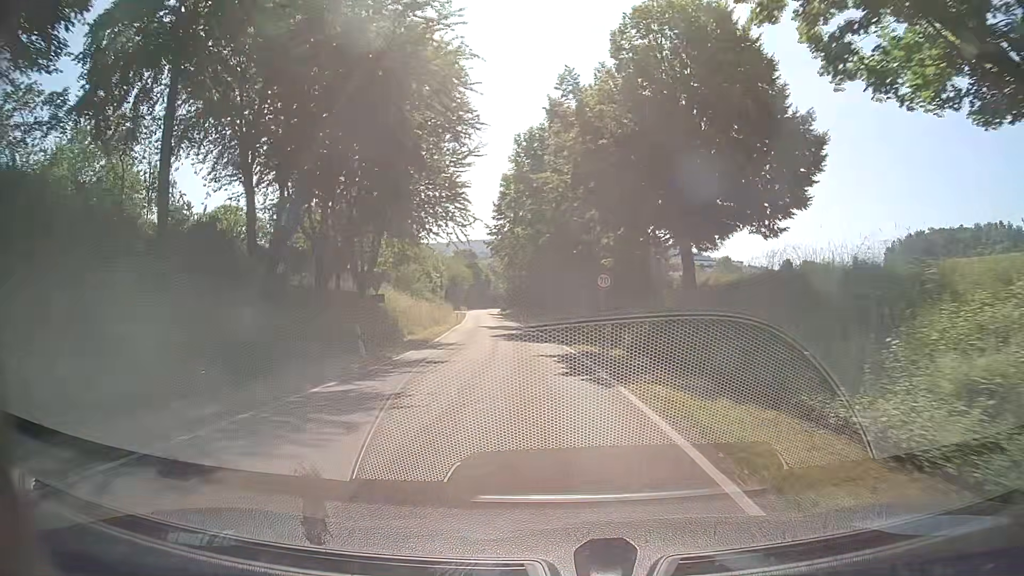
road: tertiary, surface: asphalt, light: Day
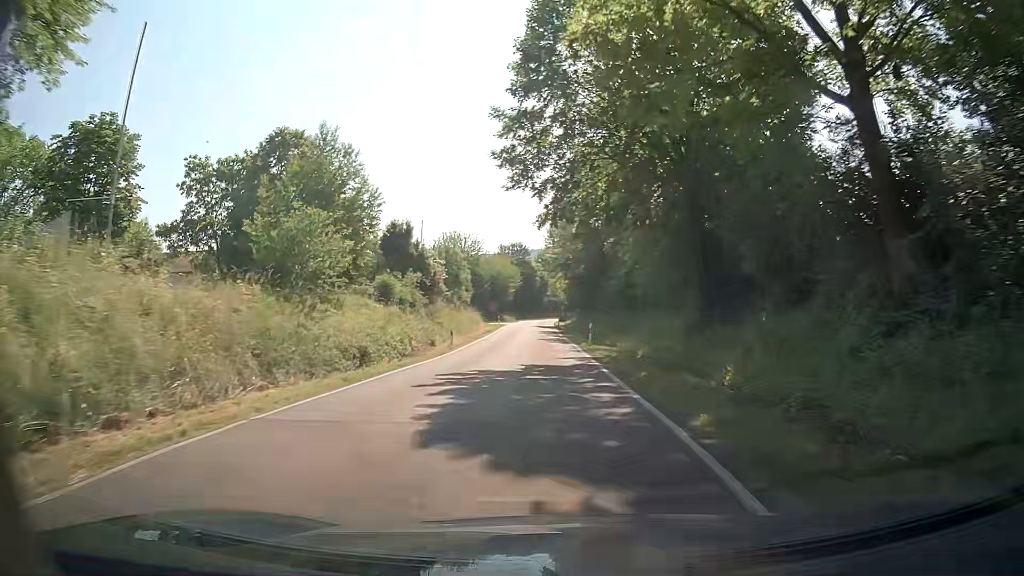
(-1.7, +36.9) m; -5°
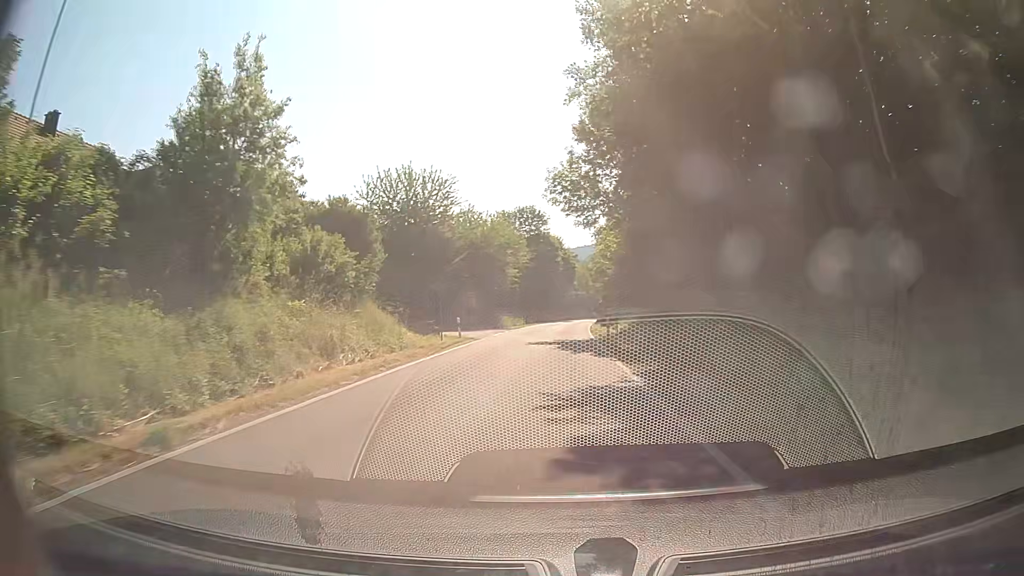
(-1.1, +46.9) m; -2°
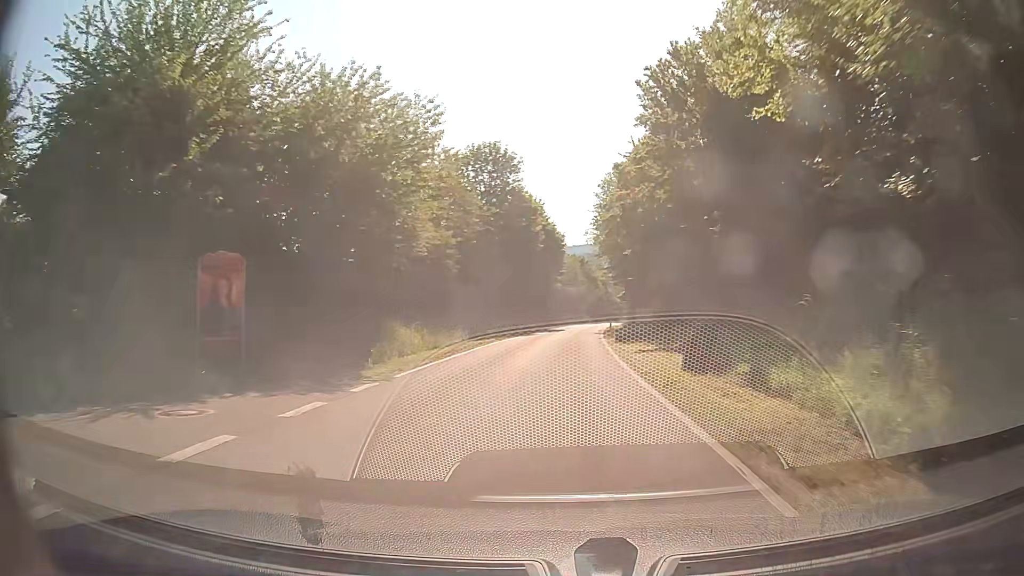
(+0.2, +36.2) m; +1°
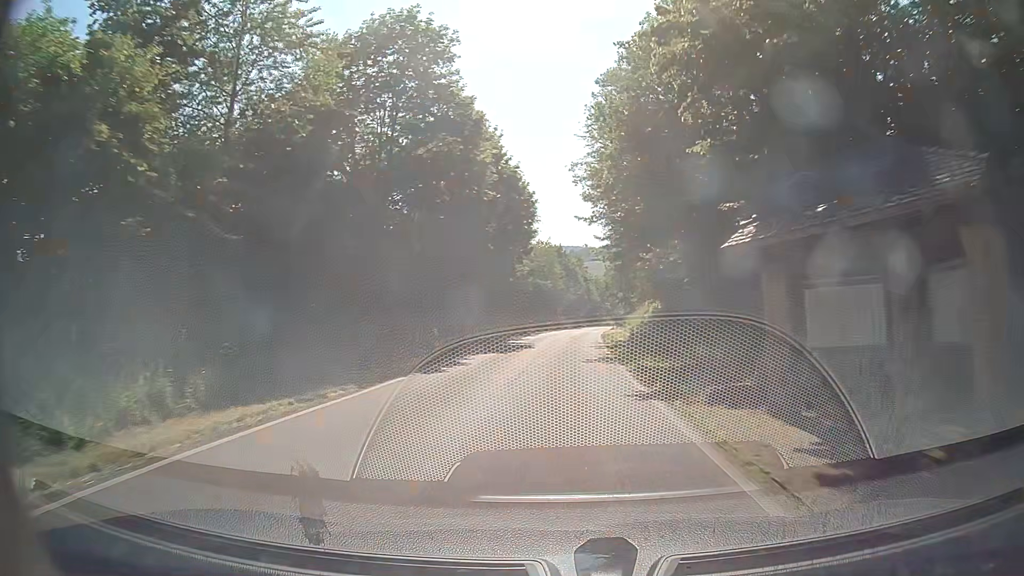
(+0.6, +26.4) m; +2°
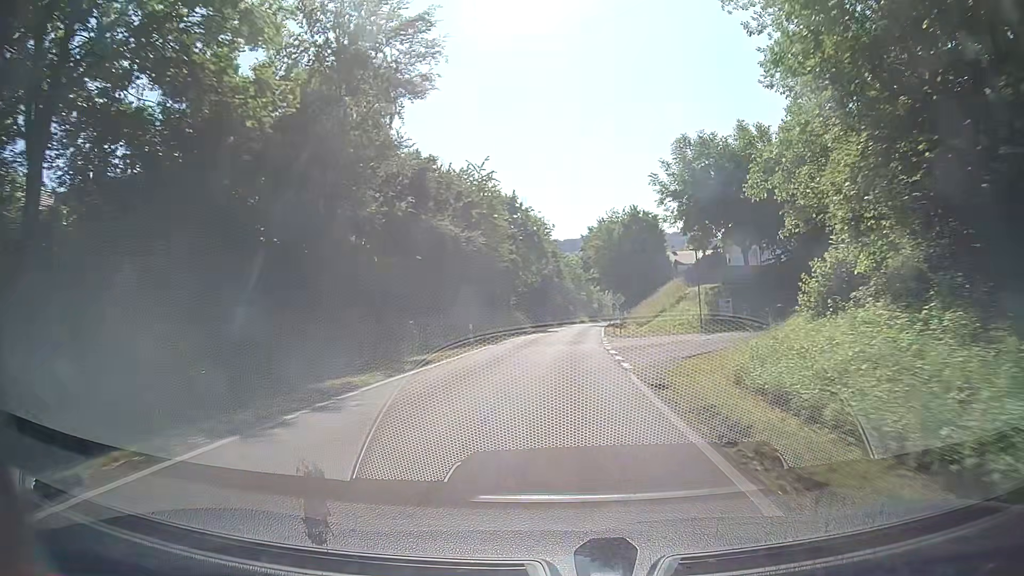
(+1.6, +43.4) m; +4°
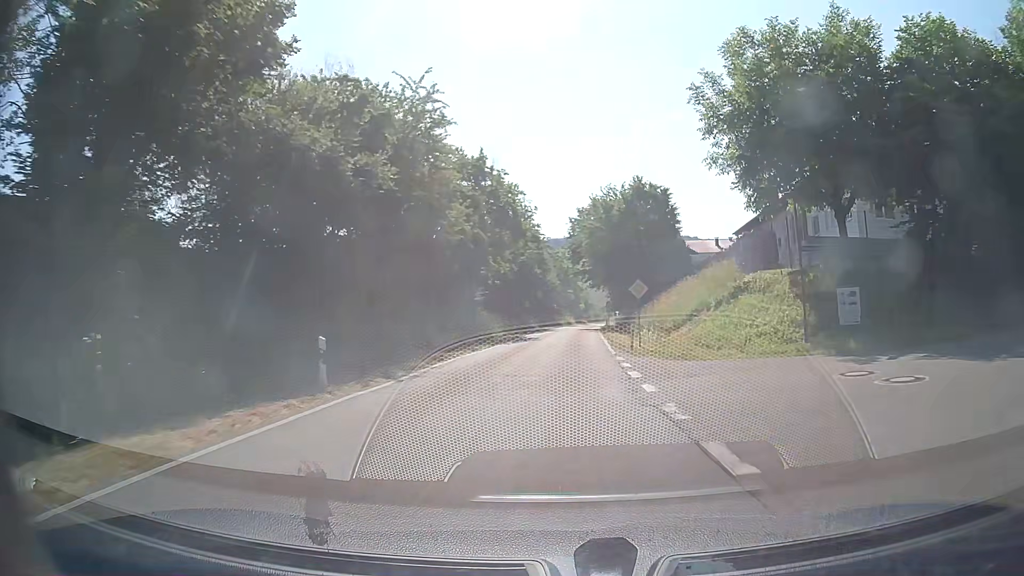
(+0.1, +17.3) m; +1°
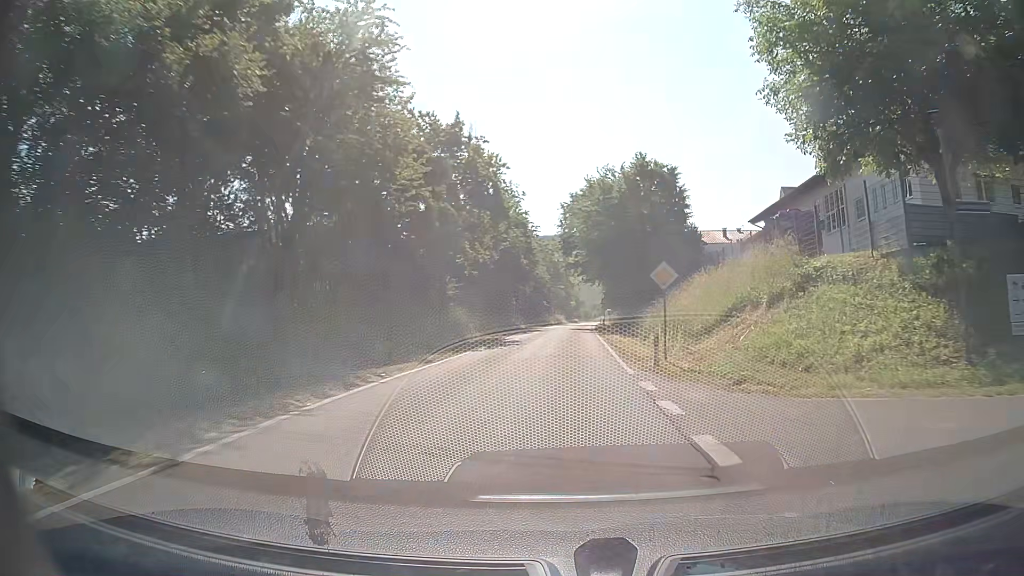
(0.0, +8.6) m; 0°
(0, +10) (0, +20) (+1, +30) (+1, +40) (+2, +50) (+2, +60) (+3, +70) (+3, +80) (+4, +90) (+5, +100) m
